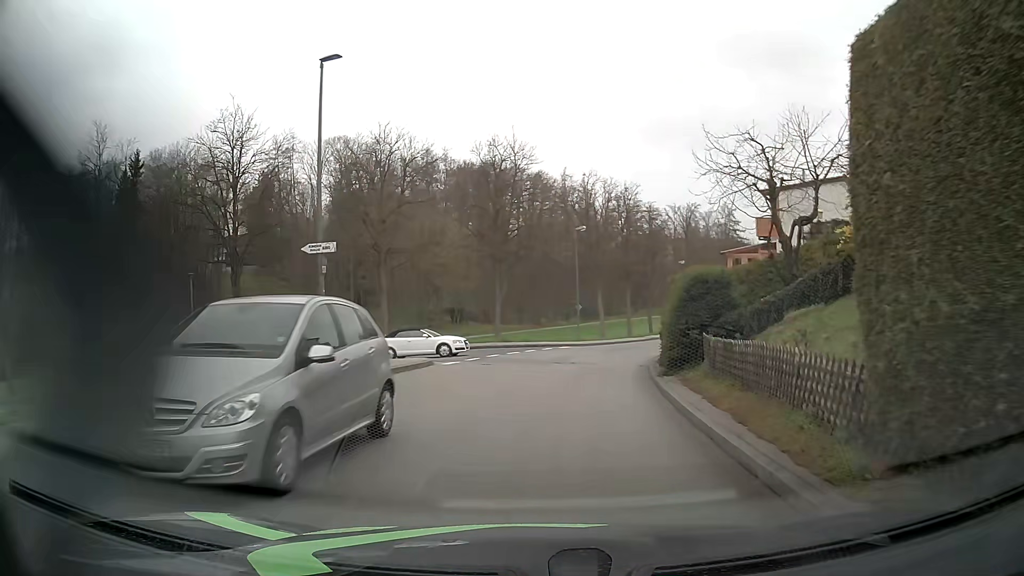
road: unclassified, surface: asphalt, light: Day
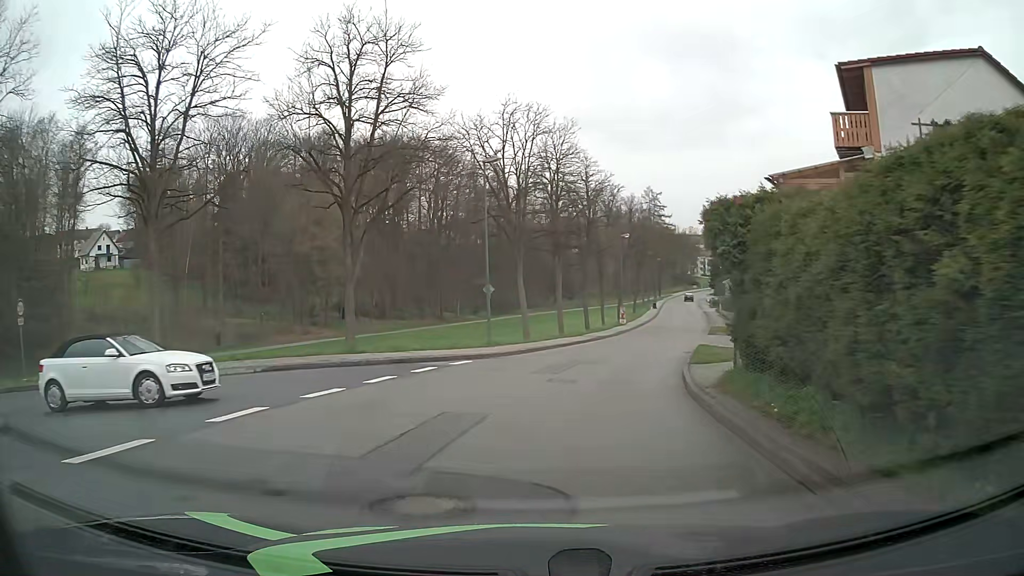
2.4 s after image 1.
(+1.4, +19.2) m; +8°
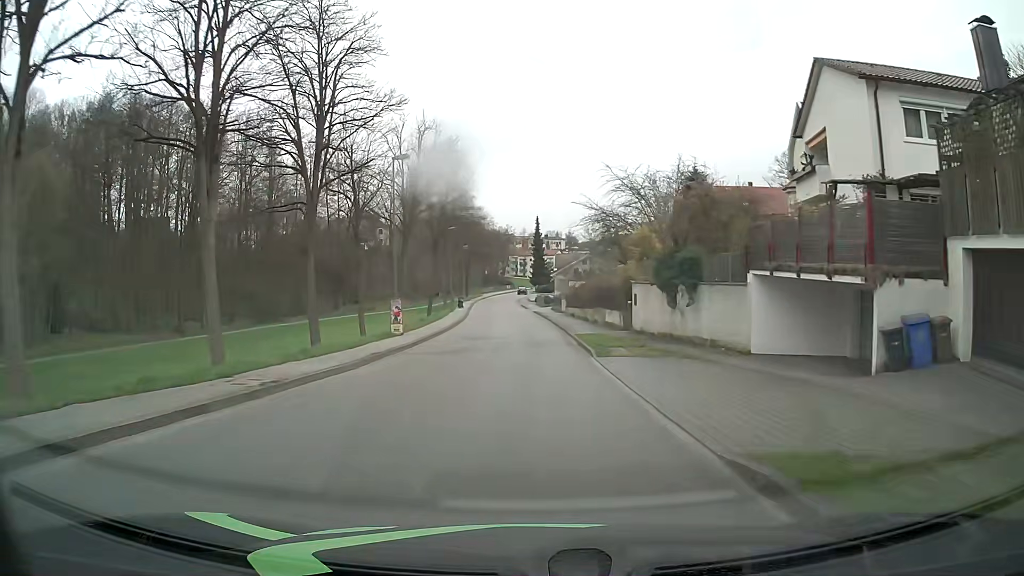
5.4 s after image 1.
(+4.9, +29.8) m; +17°
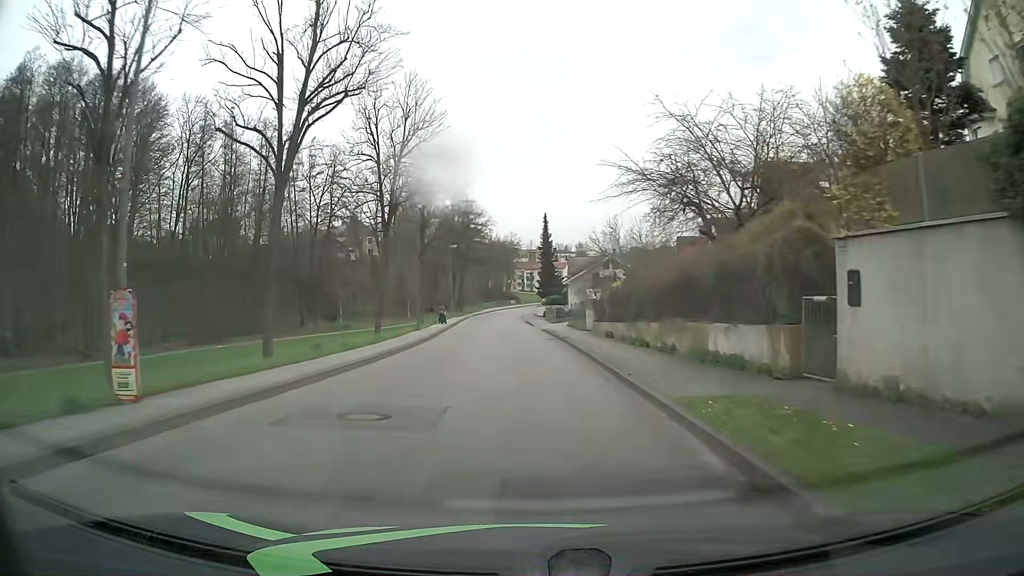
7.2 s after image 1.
(0.0, +21.0) m; -1°
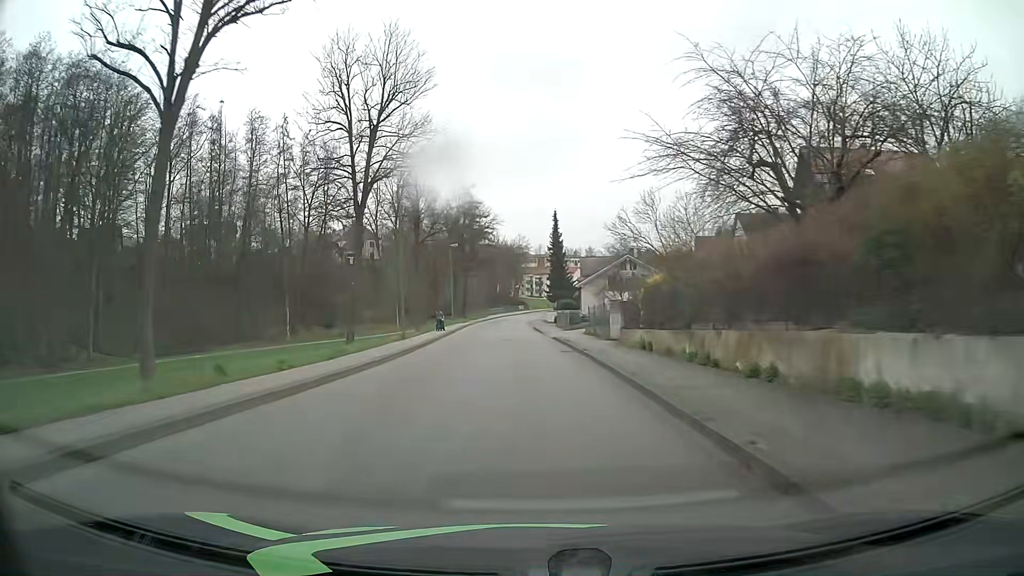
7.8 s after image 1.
(-0.1, +7.3) m; -1°
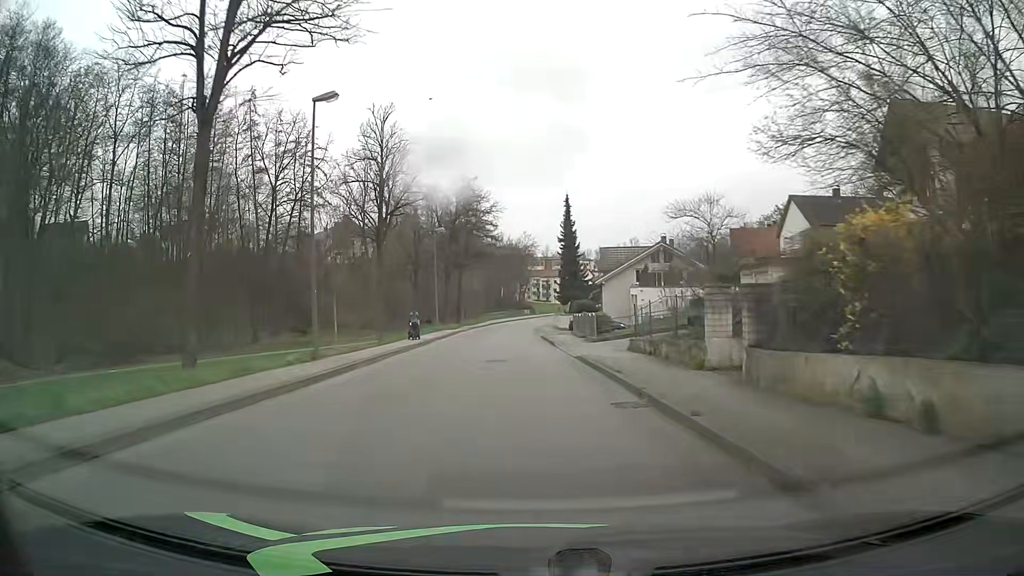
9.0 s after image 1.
(0.0, +14.9) m; 0°
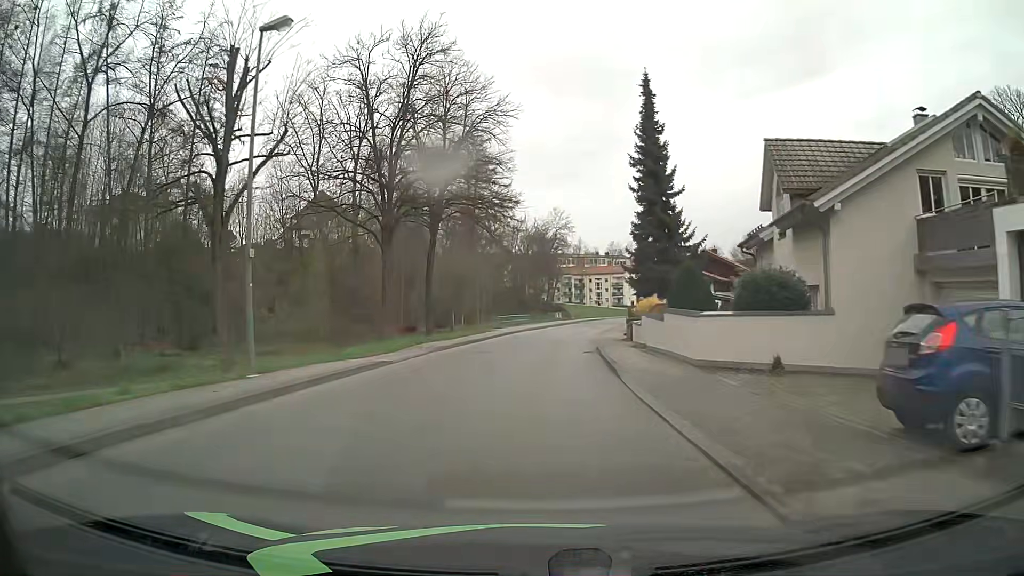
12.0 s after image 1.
(-1.1, +38.5) m; -3°
